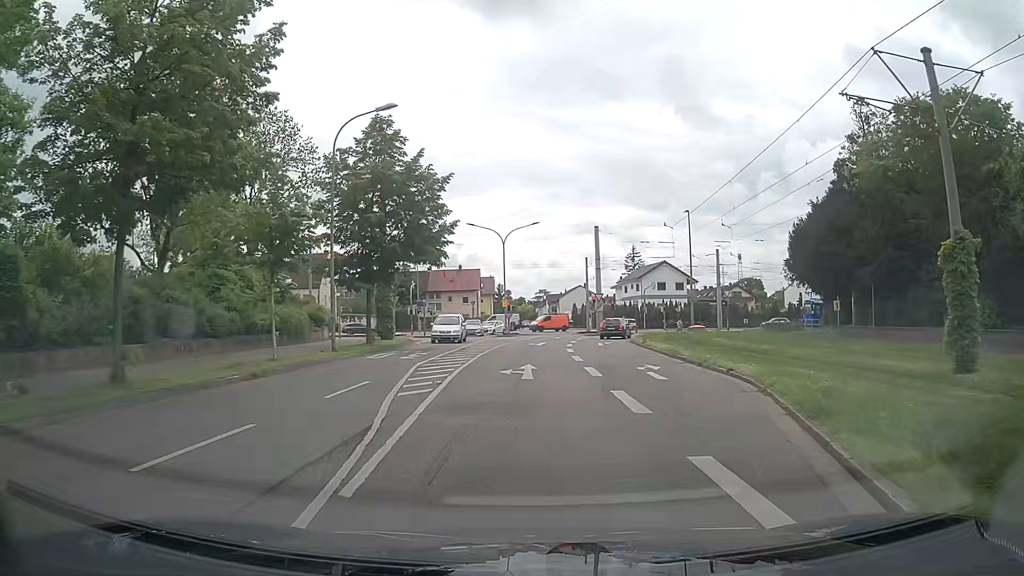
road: residential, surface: asphalt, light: Day
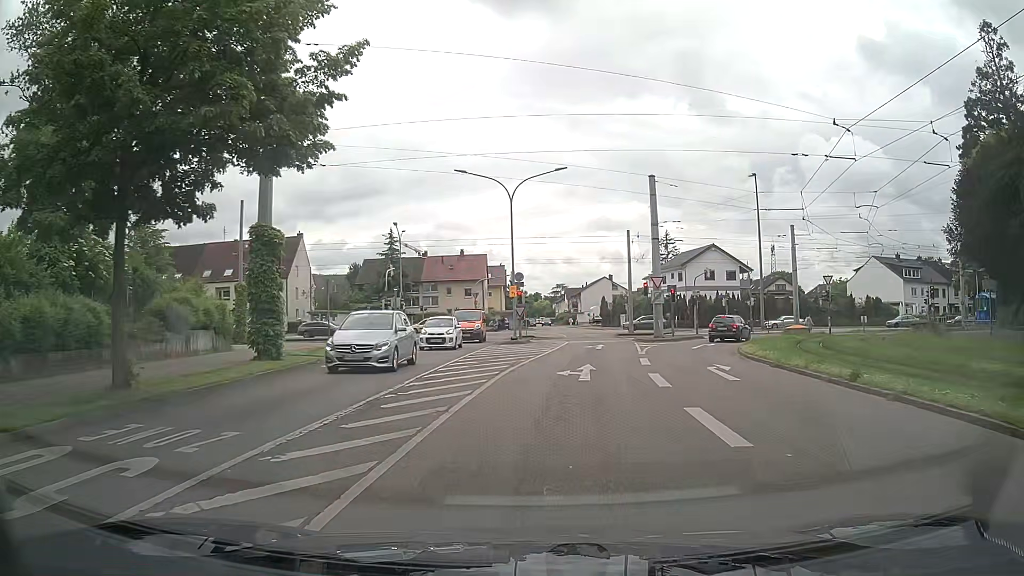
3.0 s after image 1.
(-0.6, +20.6) m; -2°
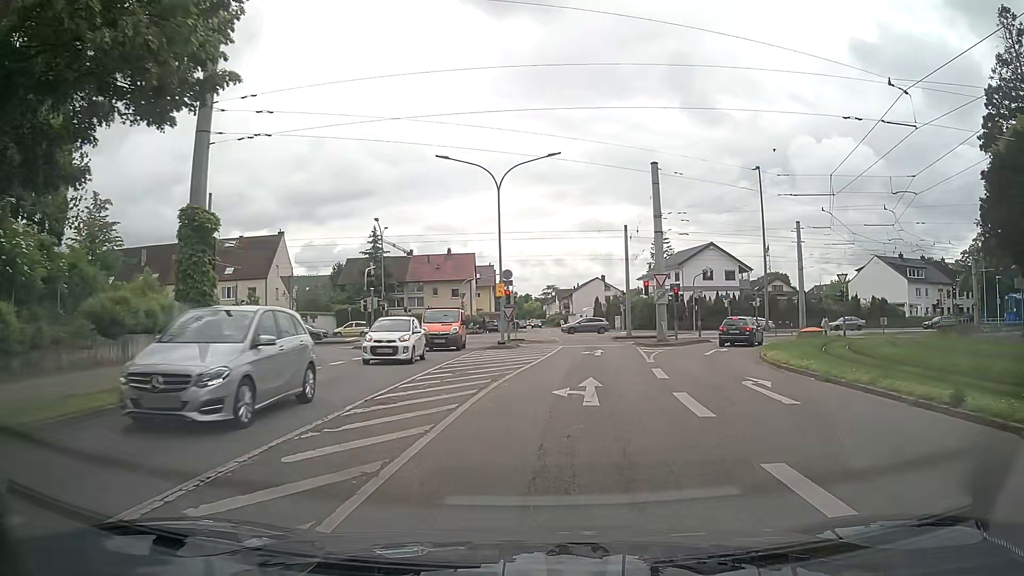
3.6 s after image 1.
(0.0, +3.8) m; 0°
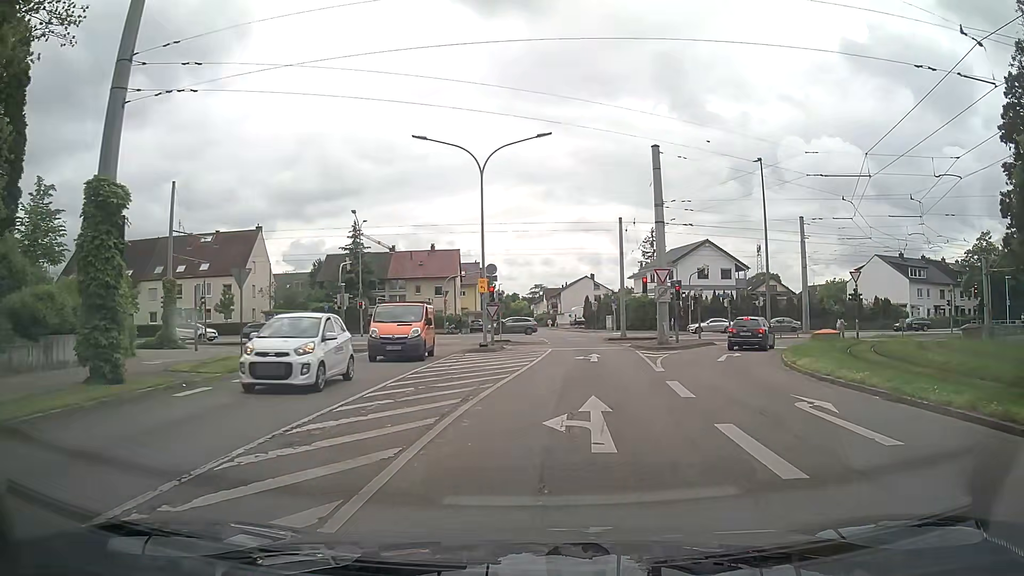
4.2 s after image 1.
(+0.1, +3.6) m; +1°
